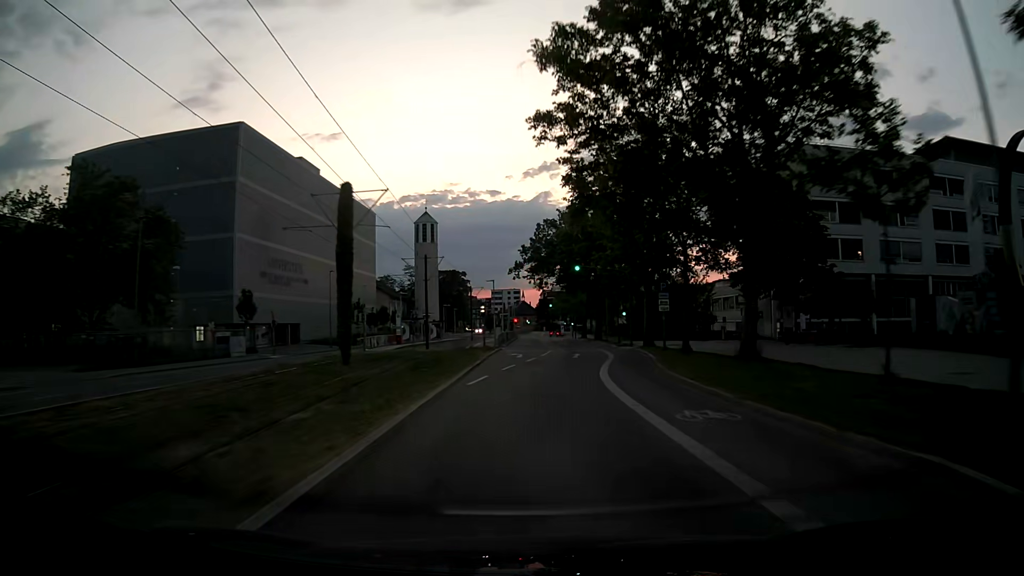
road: secondary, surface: asphalt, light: Dusk
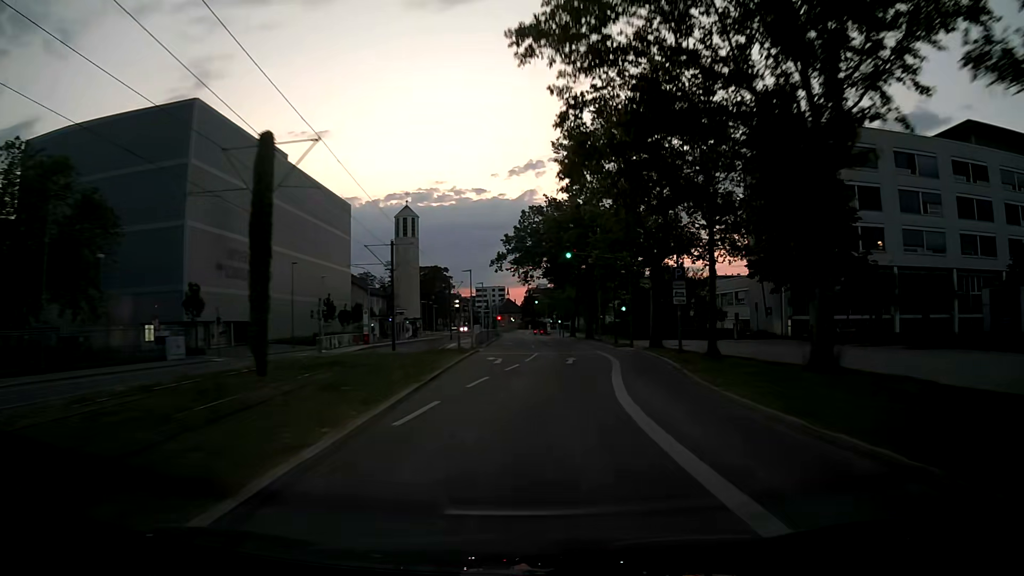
(+0.1, +7.4) m; +1°
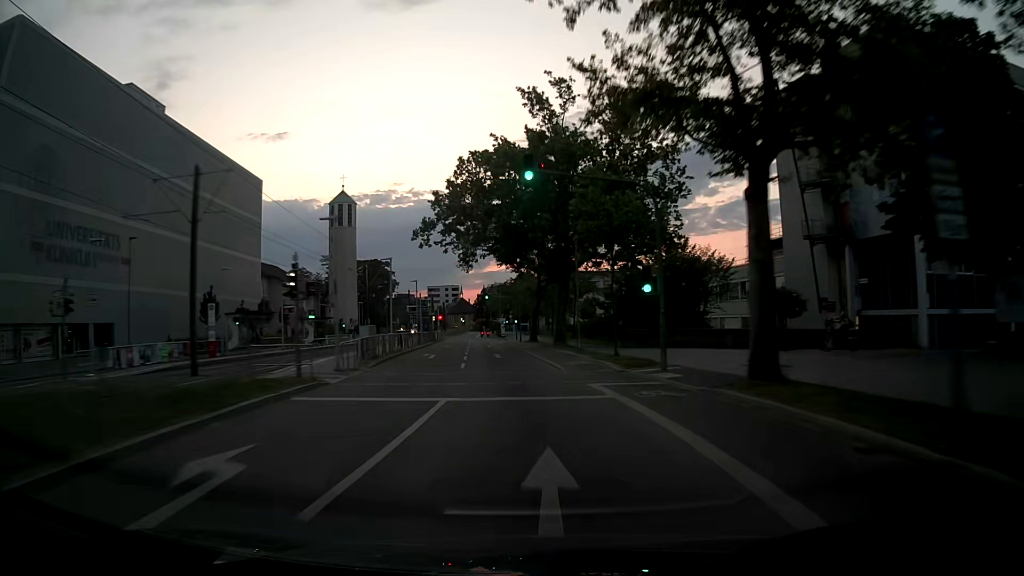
(+1.1, +22.5) m; +4°
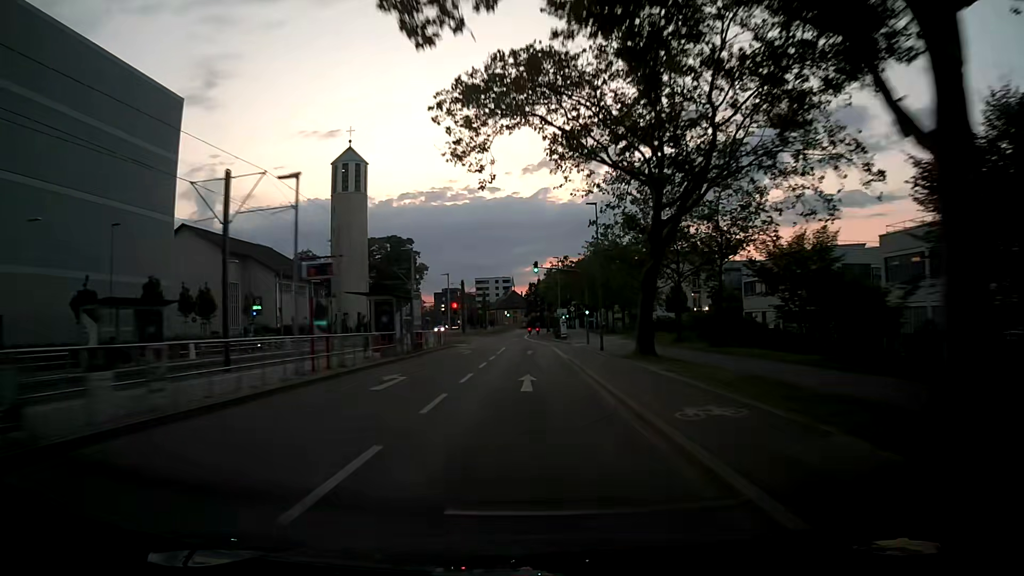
(-1.8, +38.1) m; -5°
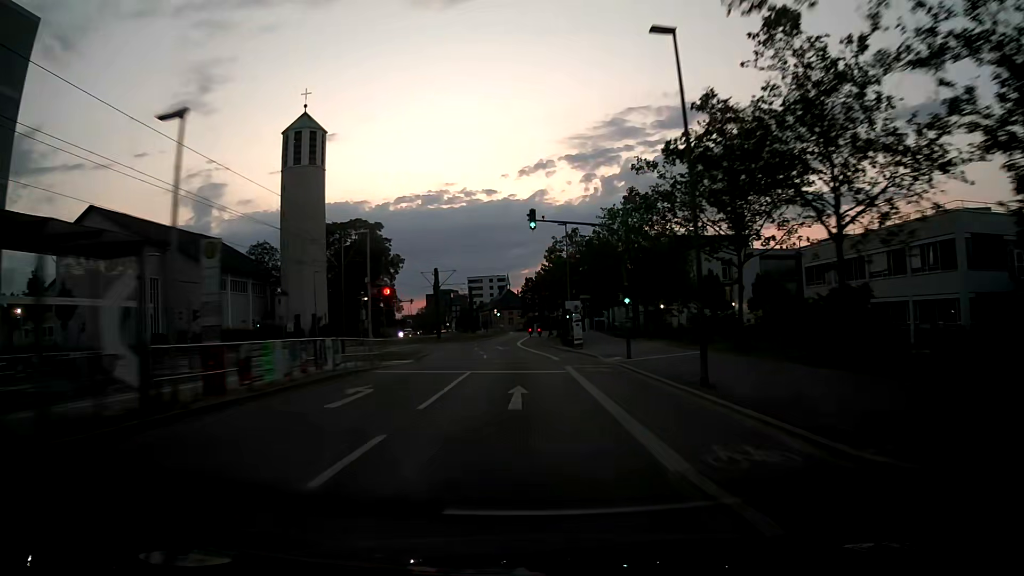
(+0.1, +23.0) m; +1°
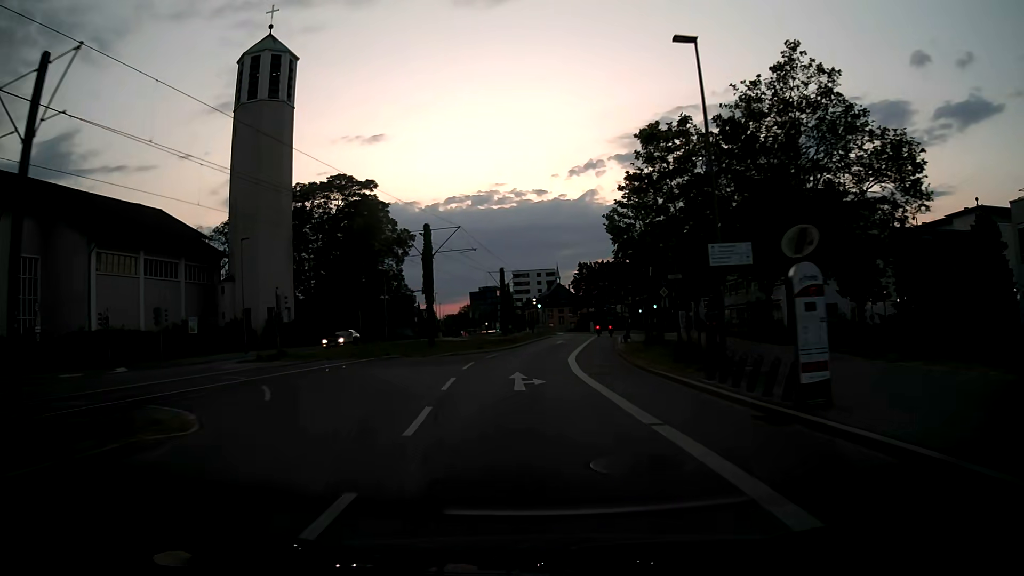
(-0.7, +30.2) m; -4°
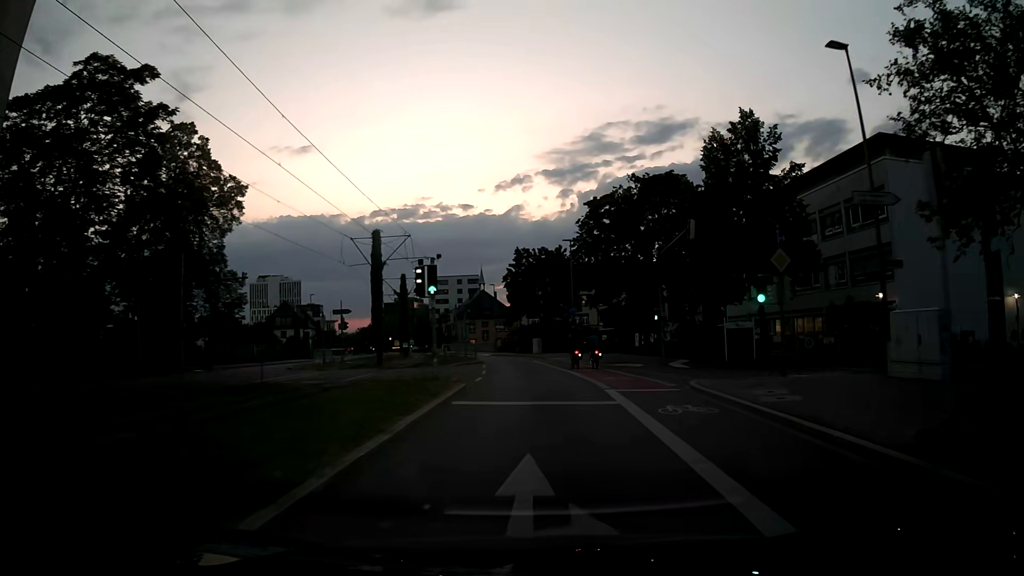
(+0.3, +36.7) m; +6°
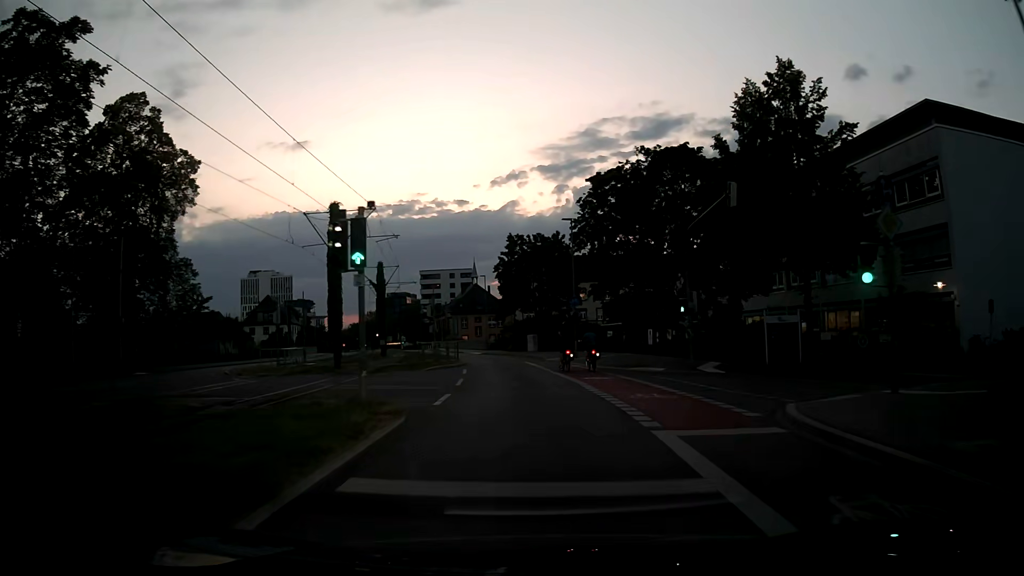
(+0.1, +7.2) m; +1°
(0, +10) (0, +20) (-1, +30) (-3, +40) (-5, +50) (-7, +59) (-10, +69) (-12, +79) (-15, +88) (-17, +98) m
